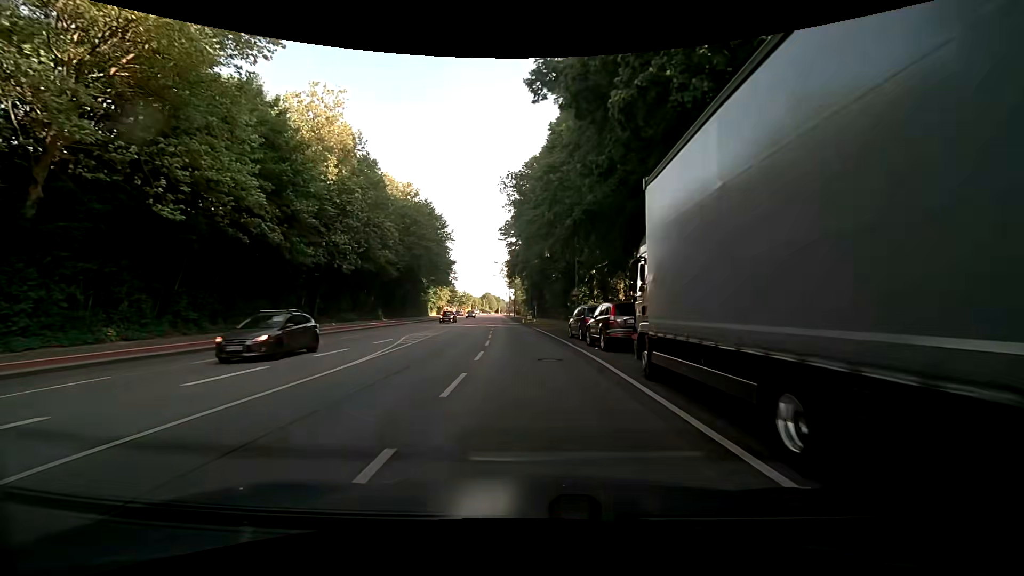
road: secondary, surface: asphalt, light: Day
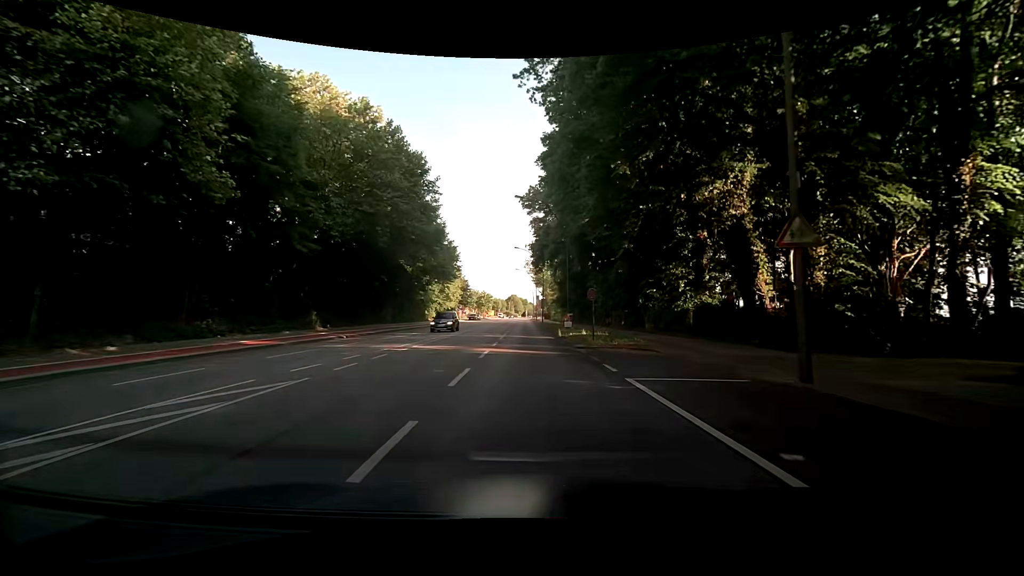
(-0.9, +29.0) m; -4°
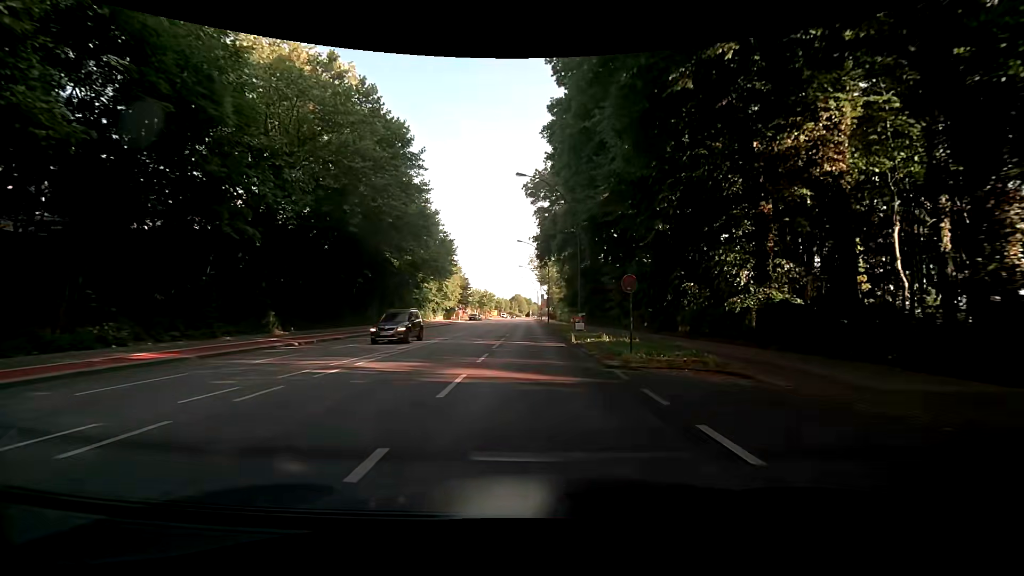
(+0.1, +7.2) m; +1°
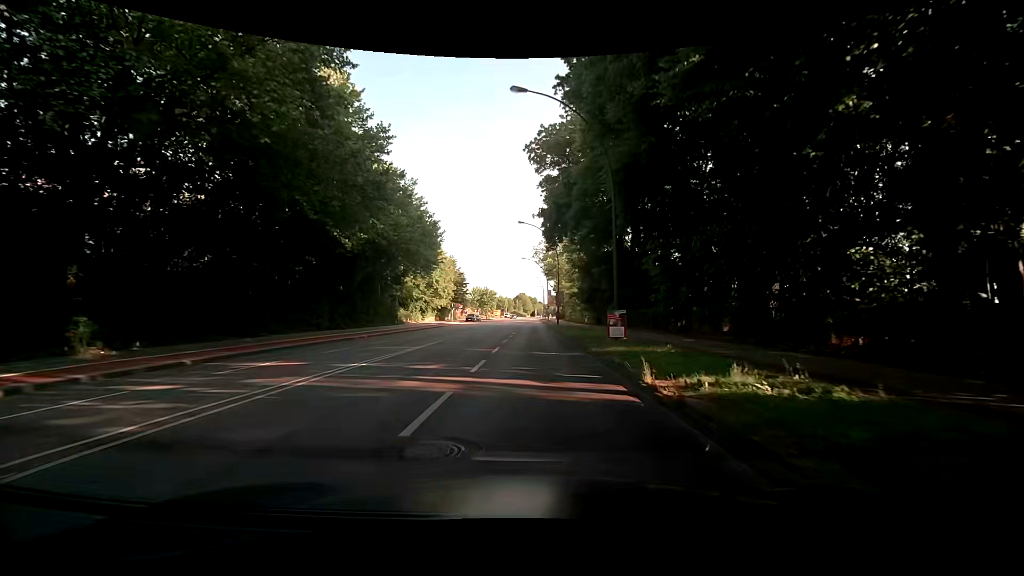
(-0.3, +14.5) m; -2°
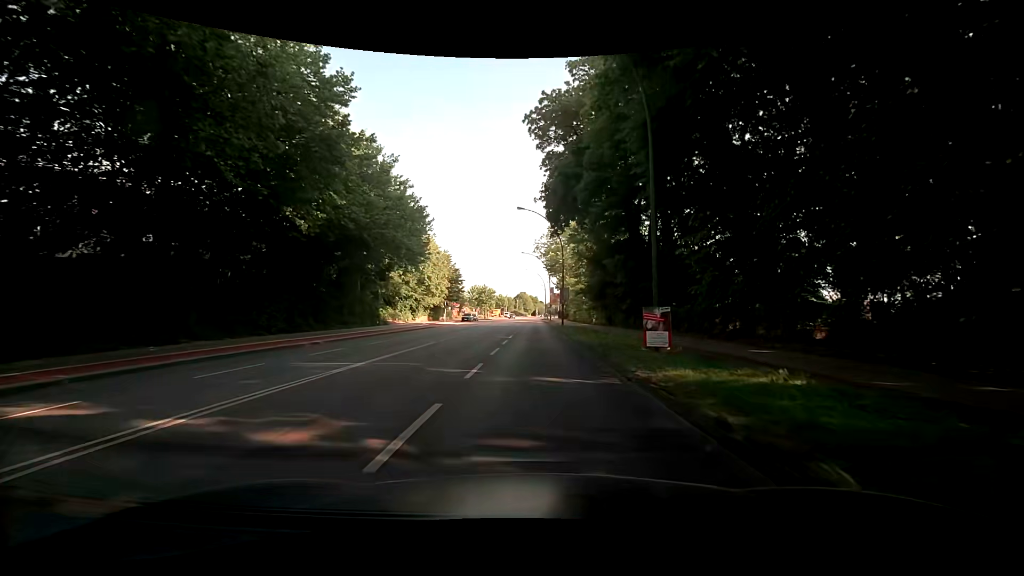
(+0.1, +7.3) m; +1°
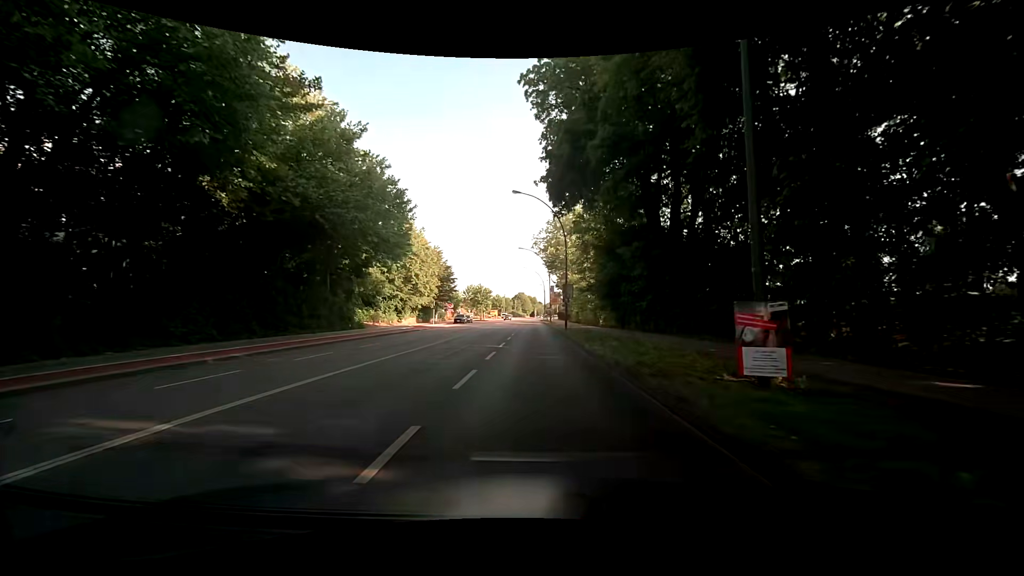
(-0.1, +7.3) m; -1°
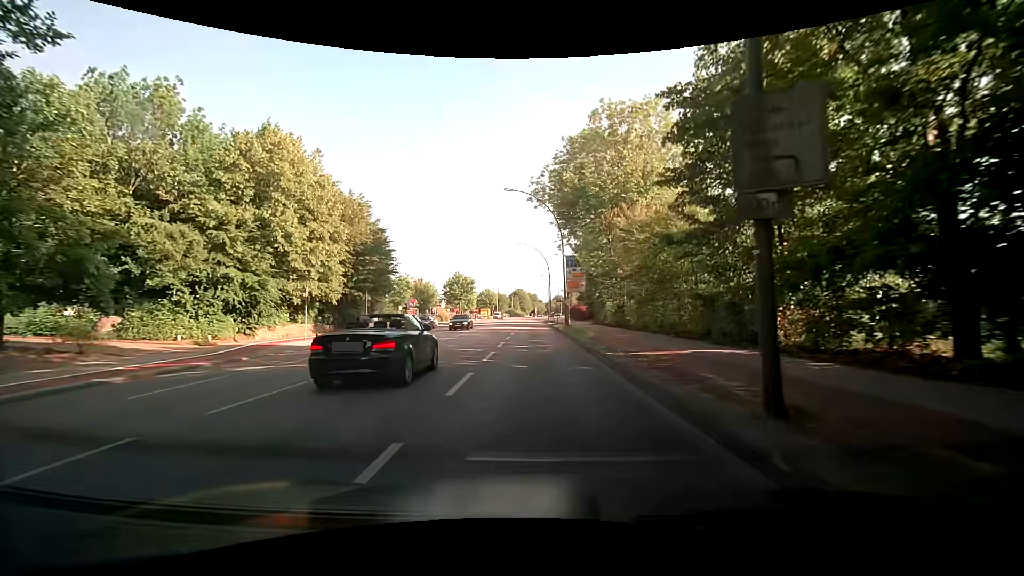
(+0.4, +37.0) m; 0°
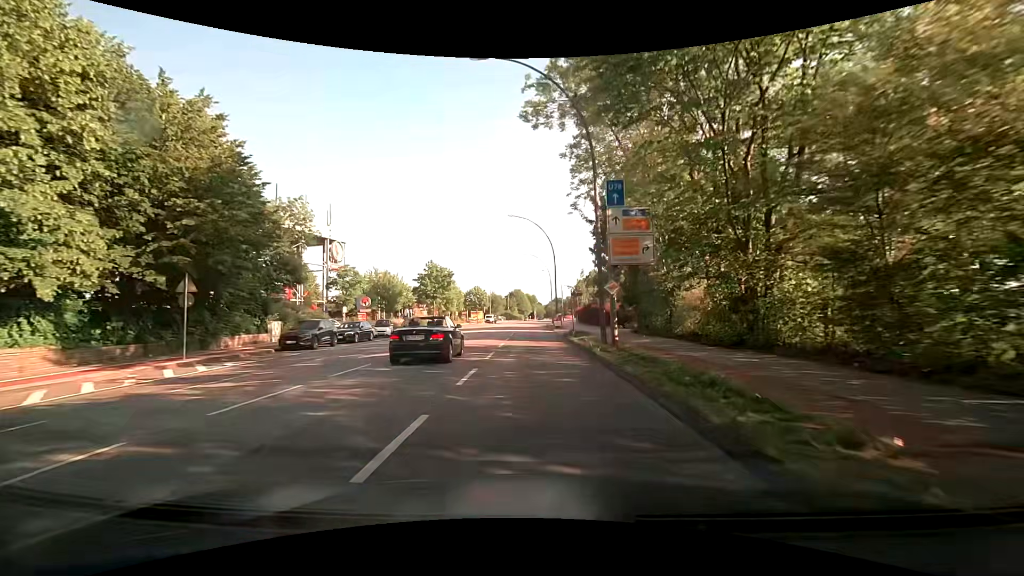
(+0.2, +22.6) m; 0°
(0, +10) (0, +20) (0, +30) (0, +40) (0, +50) (0, +60) (0, +70) (+1, +80) (+1, +90) (+2, +100) m
